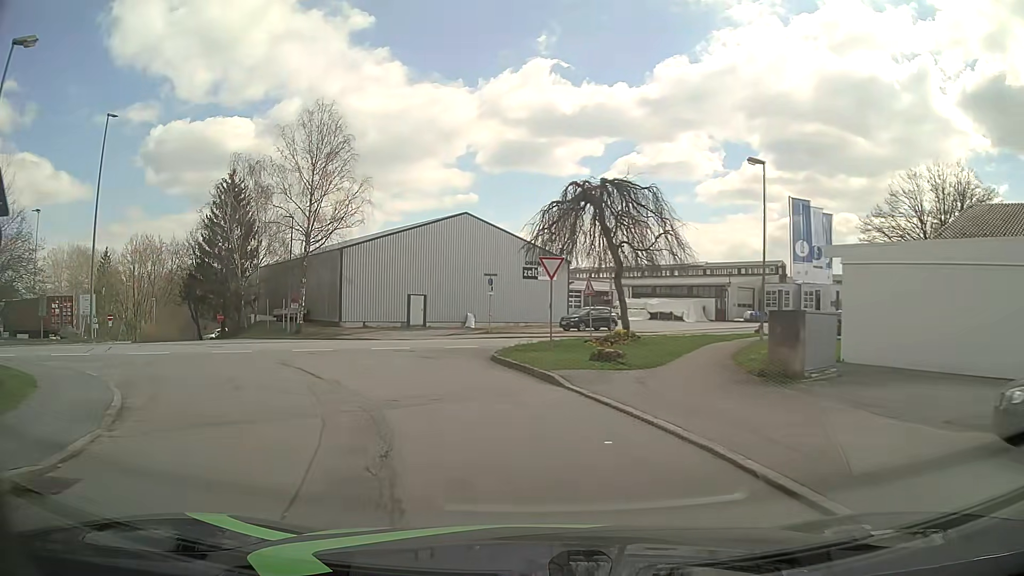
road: residential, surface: asphalt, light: Day
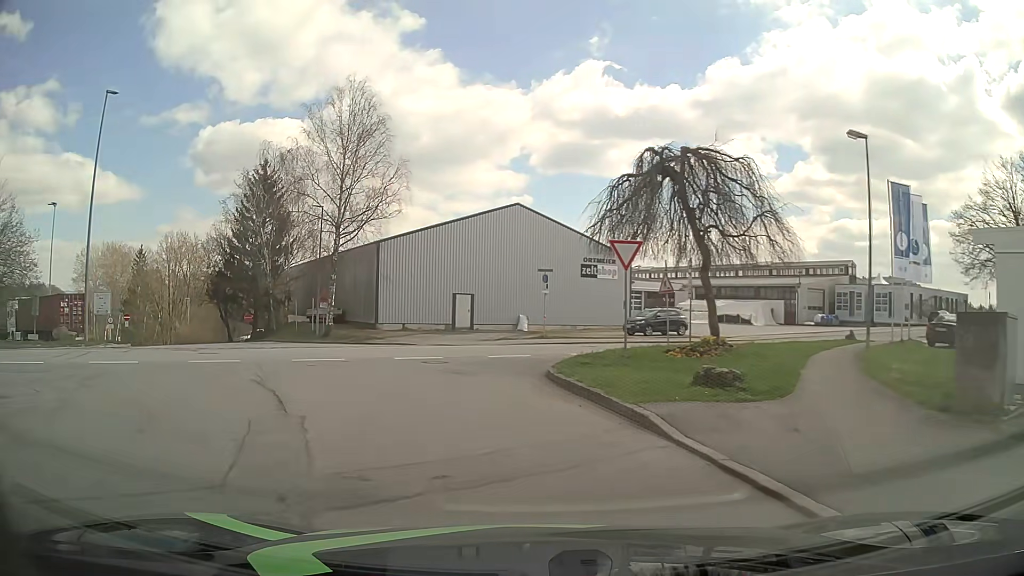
(-0.2, +5.0) m; -5°
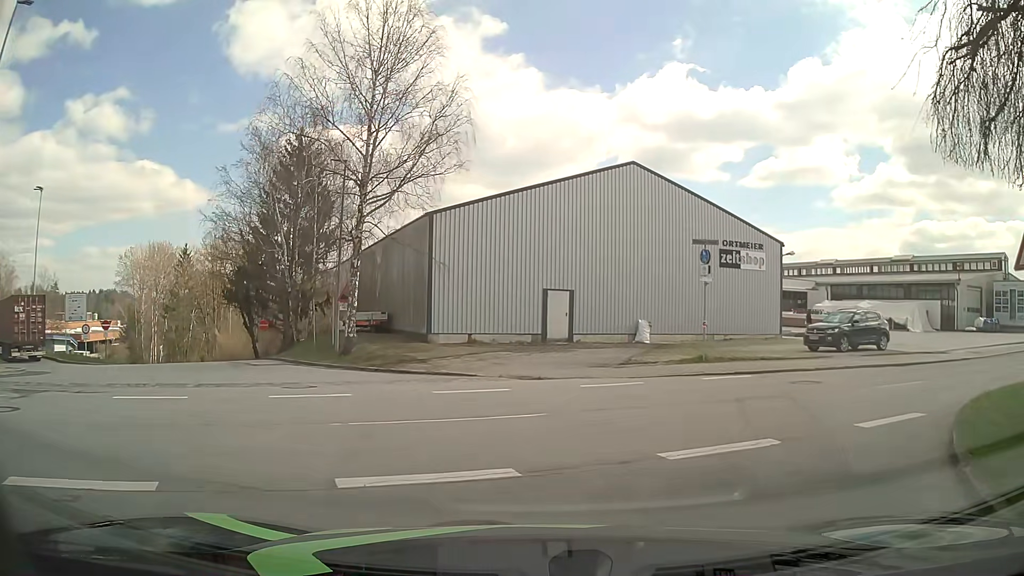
(-1.3, +13.5) m; -7°
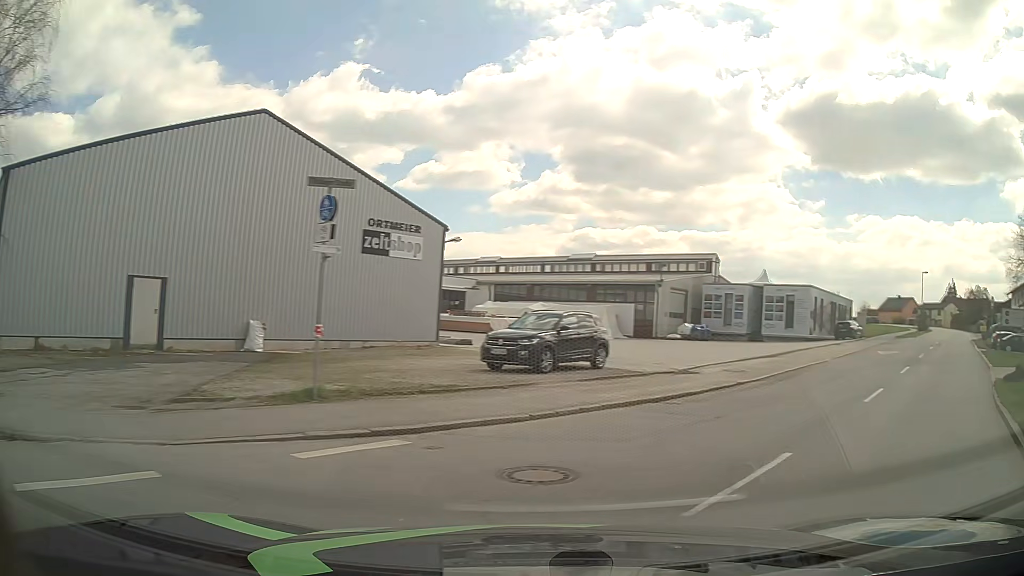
(+1.7, +8.6) m; +31°
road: tertiary
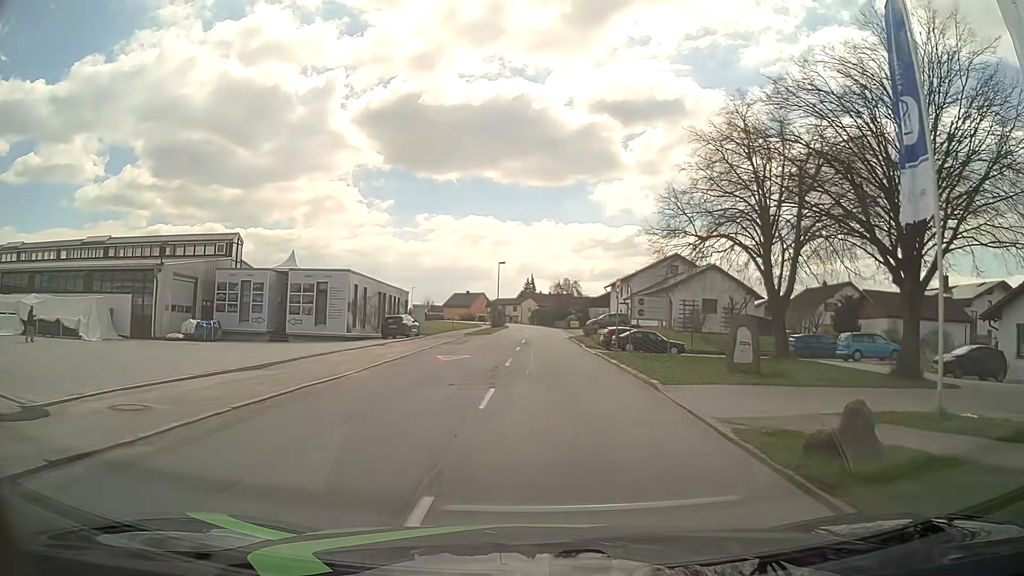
(+4.8, +10.4) m; +36°
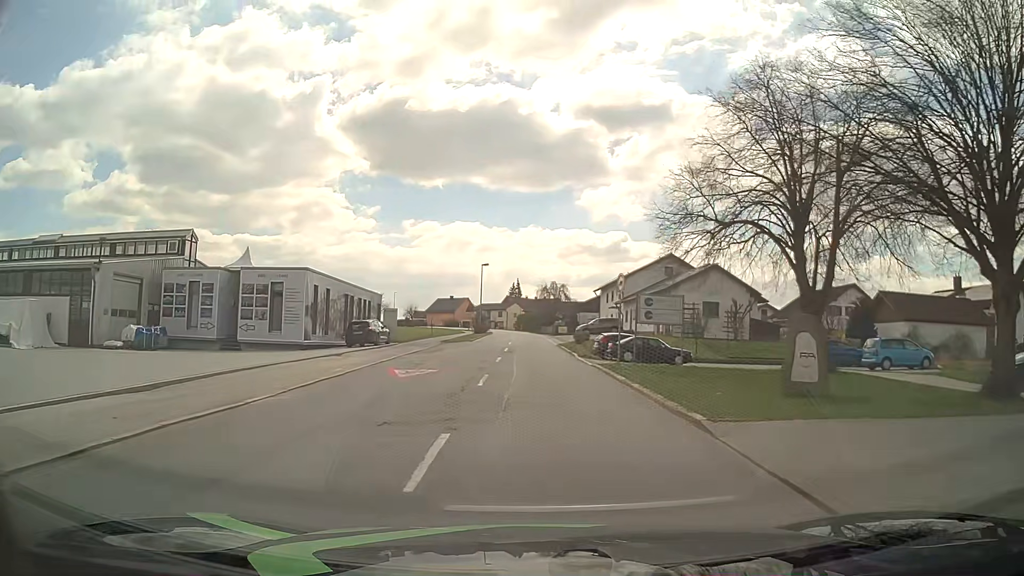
(+0.1, +5.3) m; +2°
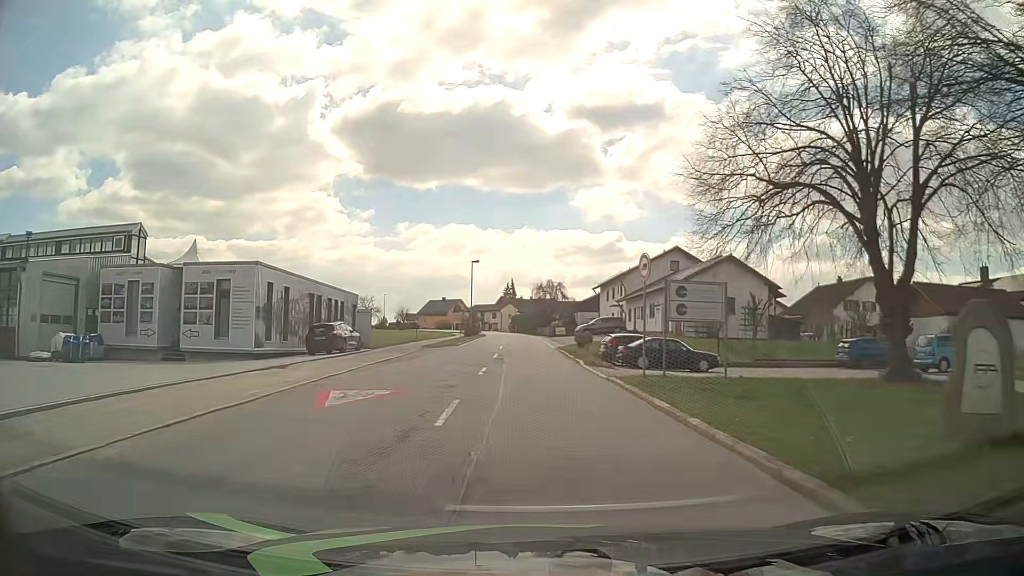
(0.0, +6.0) m; 0°
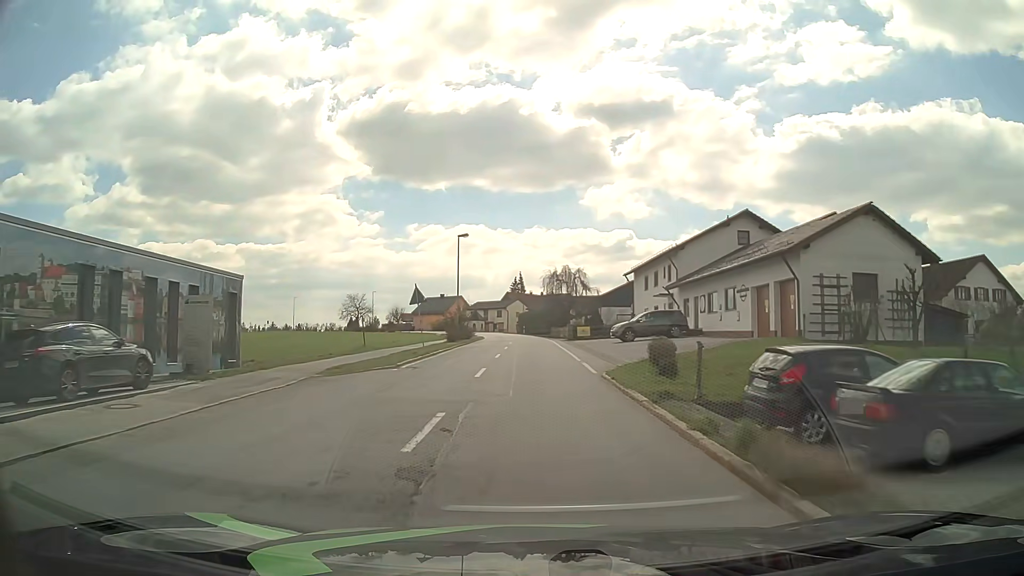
(-0.1, +21.0) m; -1°
(0, +10) (0, +20) (0, +30) (0, +40) (0, +50) (0, +60) (-1, +70) (-2, +80) (-4, +90) (-6, +99) m
